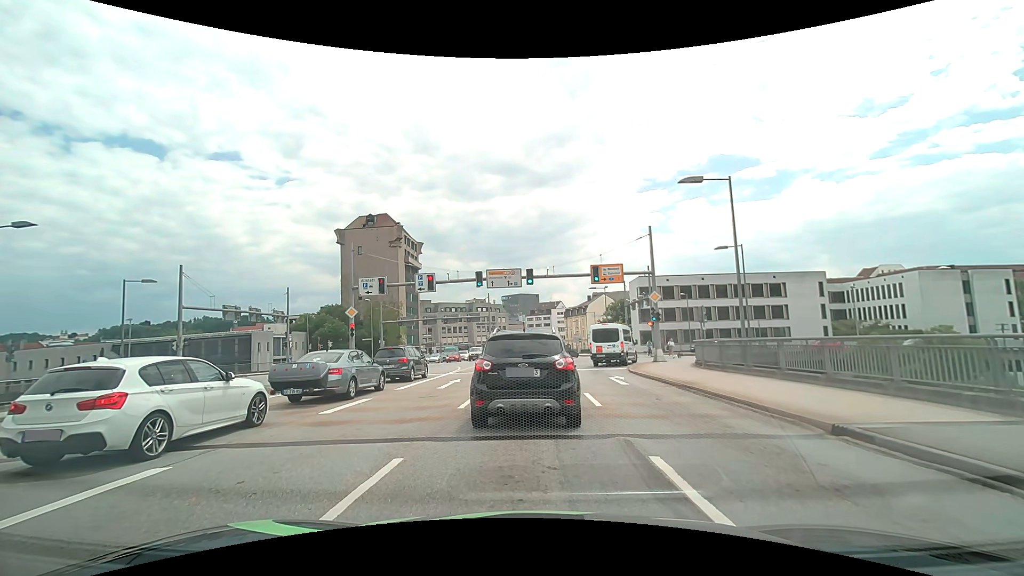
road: primary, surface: asphalt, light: Day
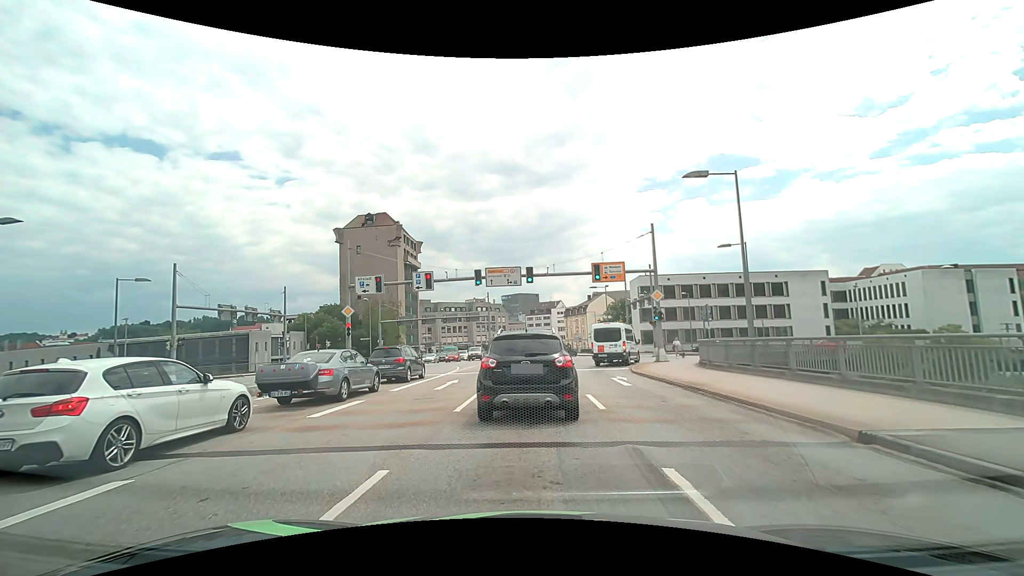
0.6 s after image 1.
(0.0, +0.6) m; 0°
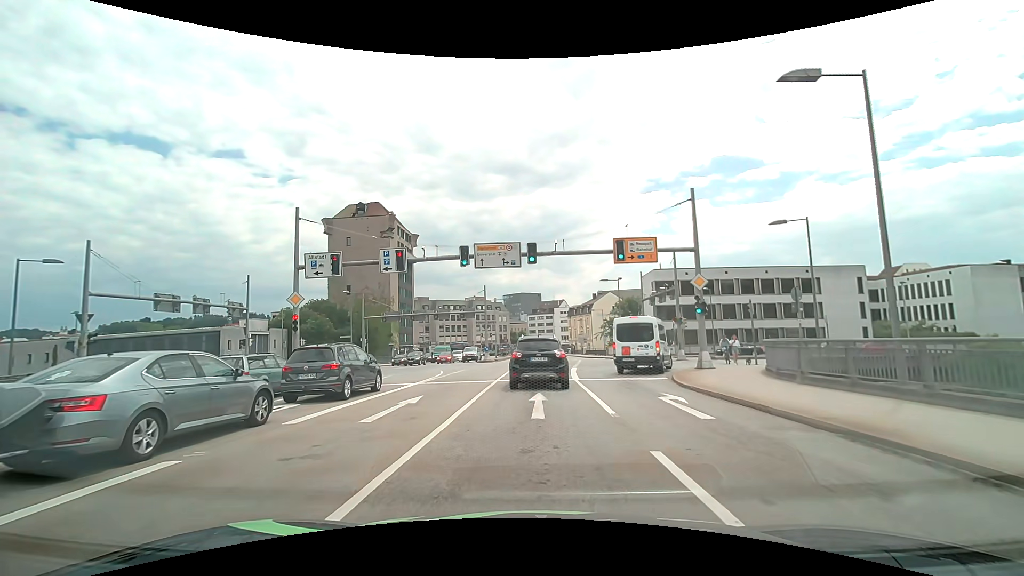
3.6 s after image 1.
(0.0, +7.5) m; +1°
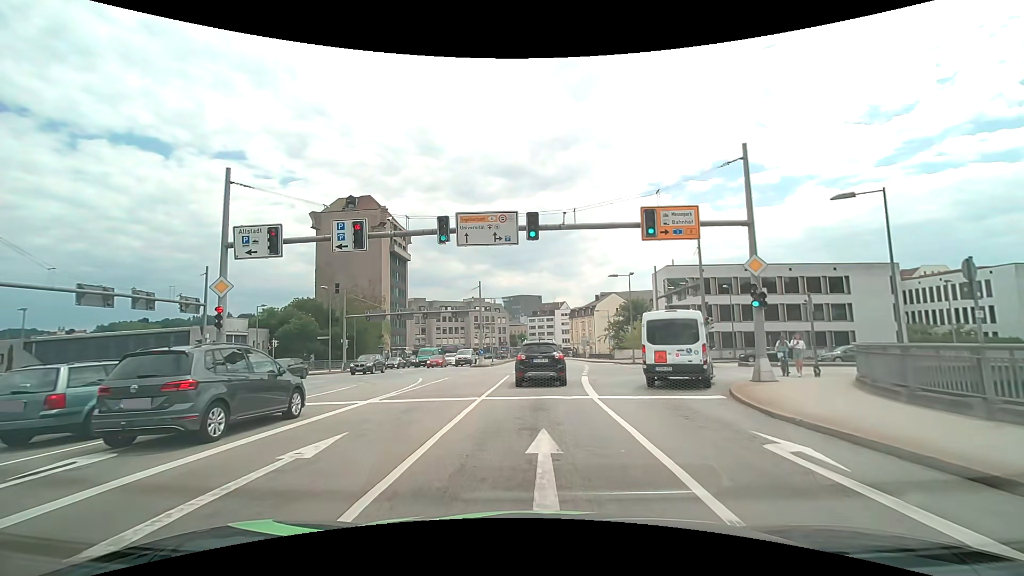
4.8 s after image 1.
(-0.1, +6.0) m; -1°
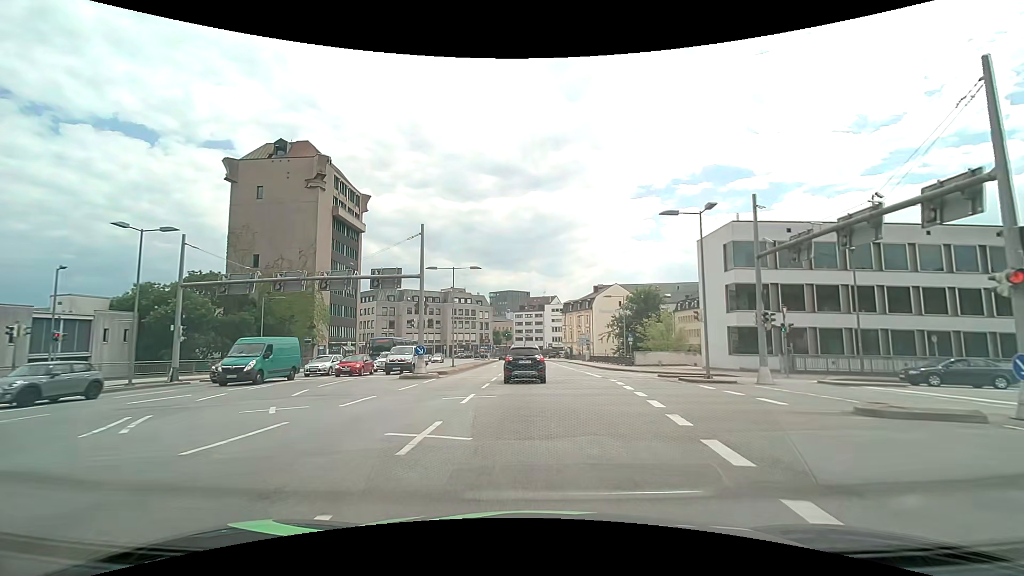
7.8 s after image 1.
(+0.3, +22.8) m; +1°
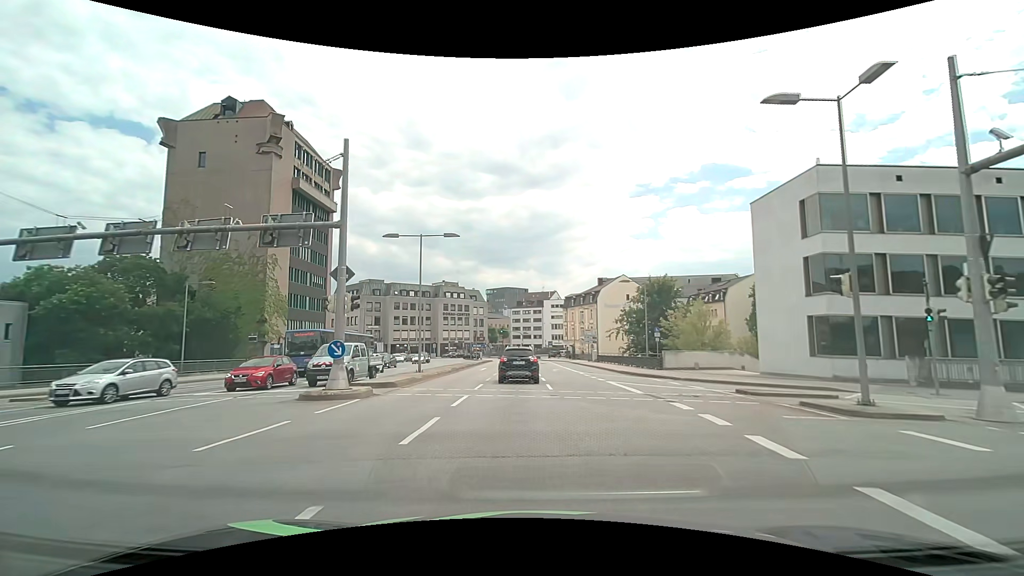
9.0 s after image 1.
(+0.1, +11.5) m; 0°
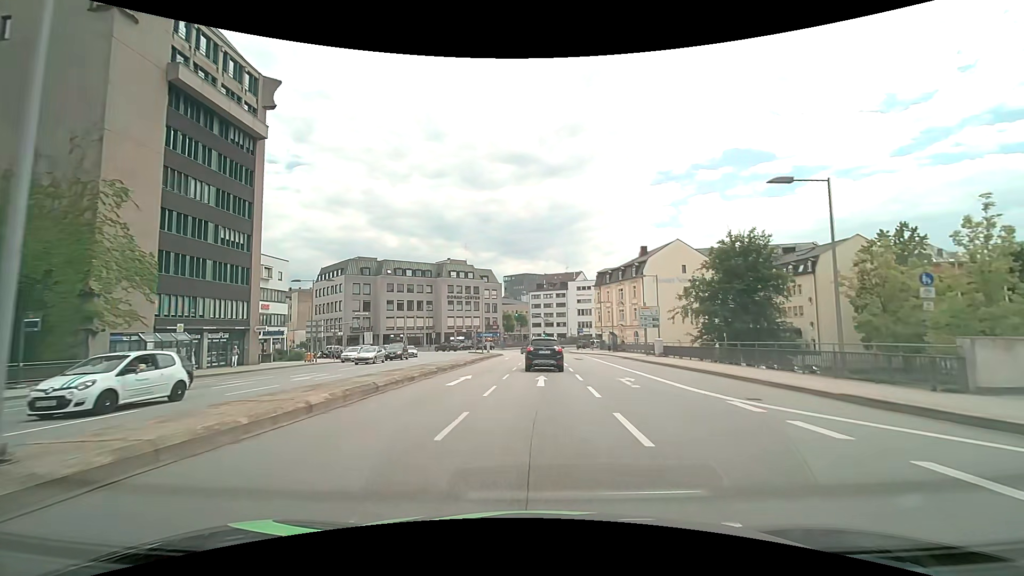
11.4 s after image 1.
(-0.7, +24.2) m; -2°
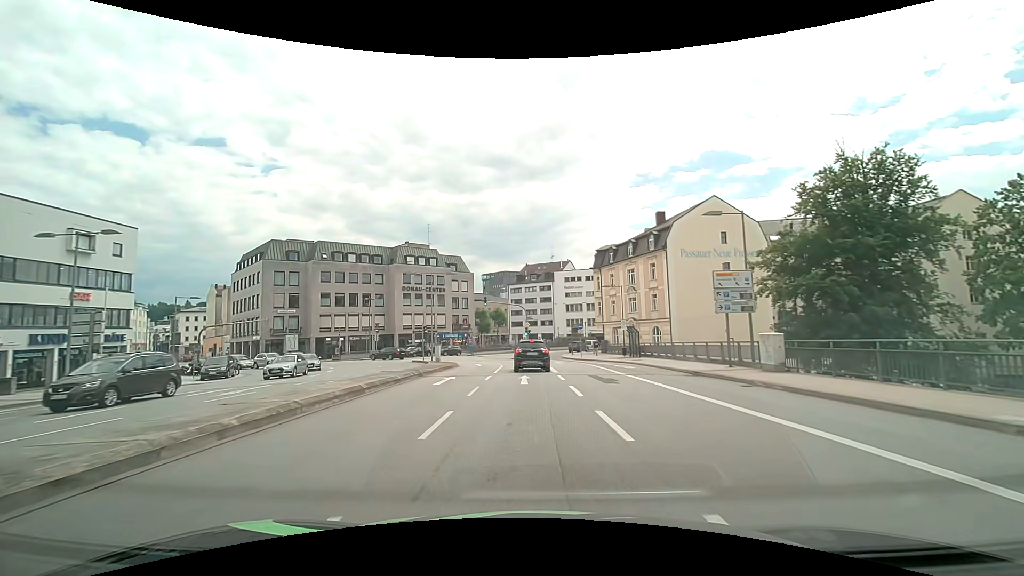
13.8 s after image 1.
(+0.3, +23.8) m; +2°
(0, +10) (0, +20) (0, +30) (-1, +40) (-4, +49) (-11, +57) (-19, +62) (-28, +67) (-37, +71) (-46, +75) m
